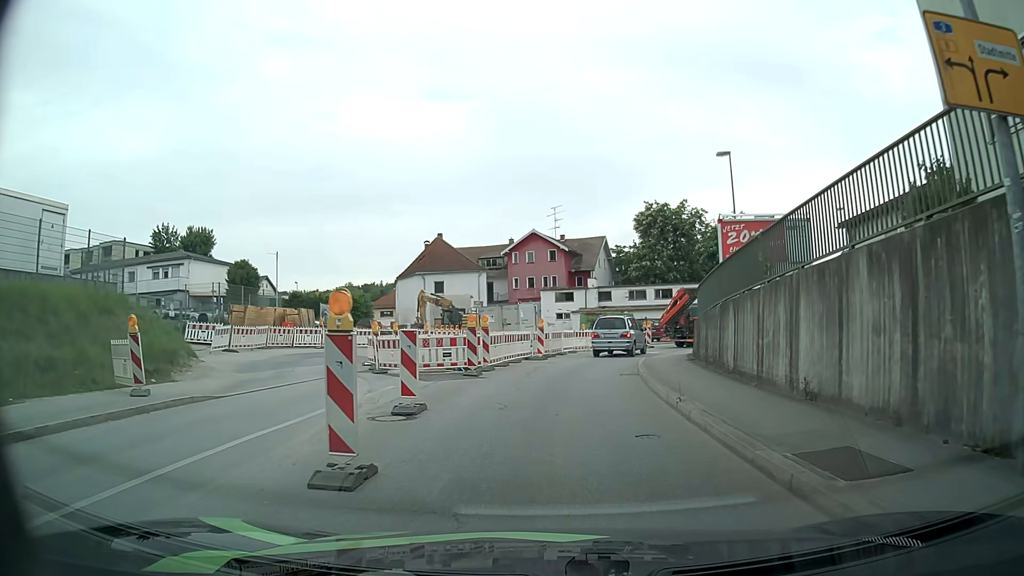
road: tertiary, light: Day
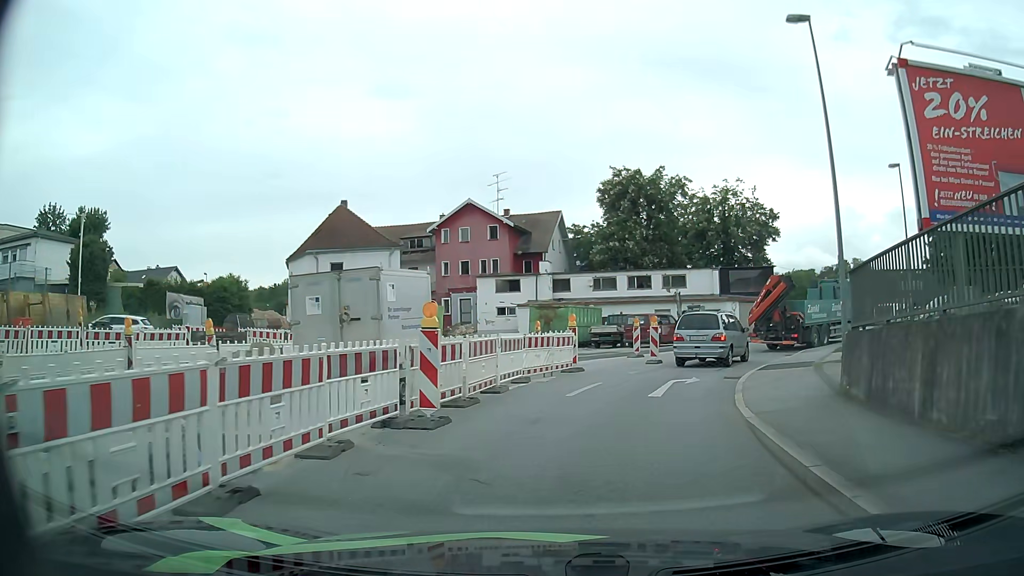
(+0.5, +17.6) m; +5°
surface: asphalt
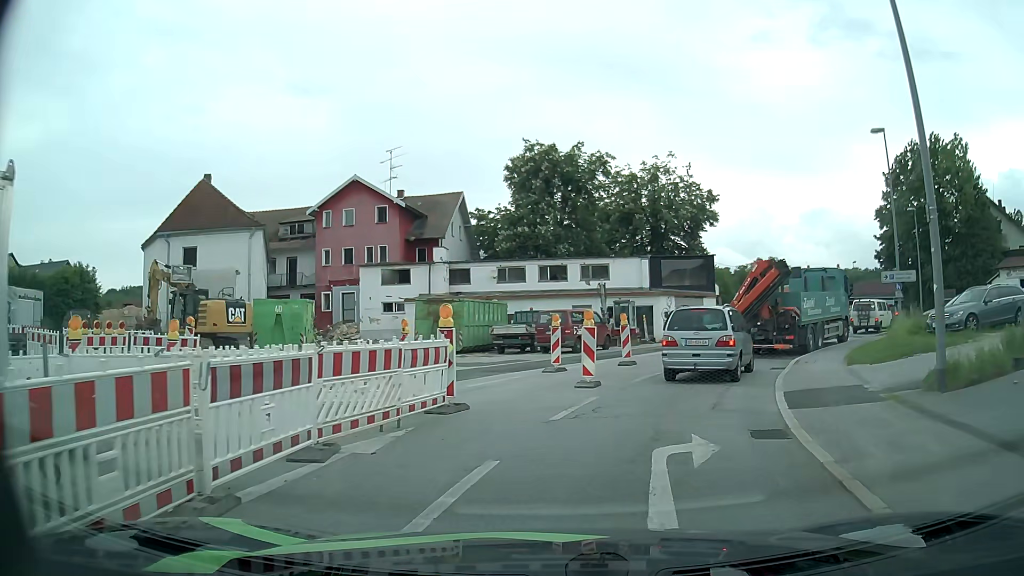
(+0.5, +8.8) m; +7°
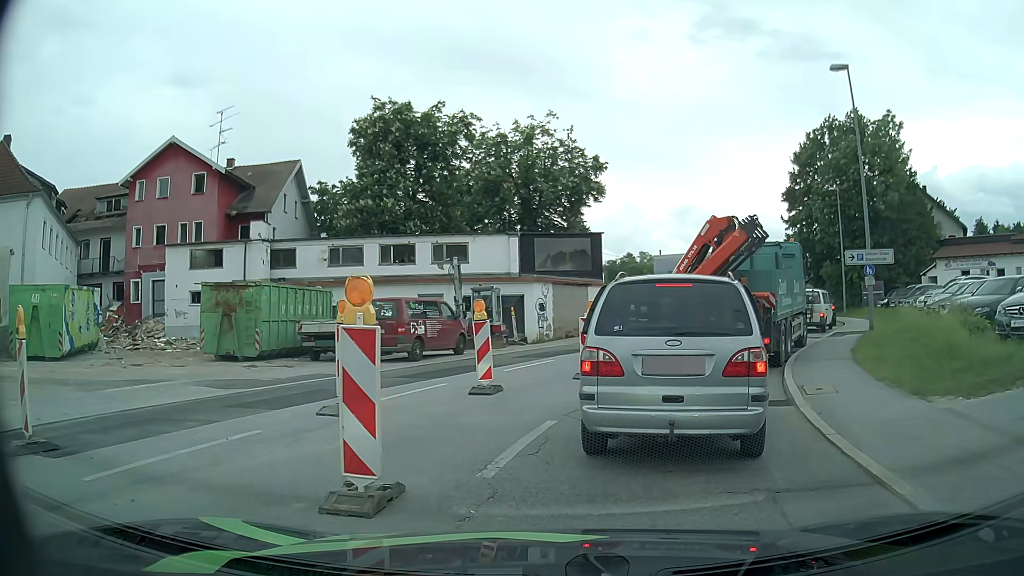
(+0.8, +9.3) m; +10°
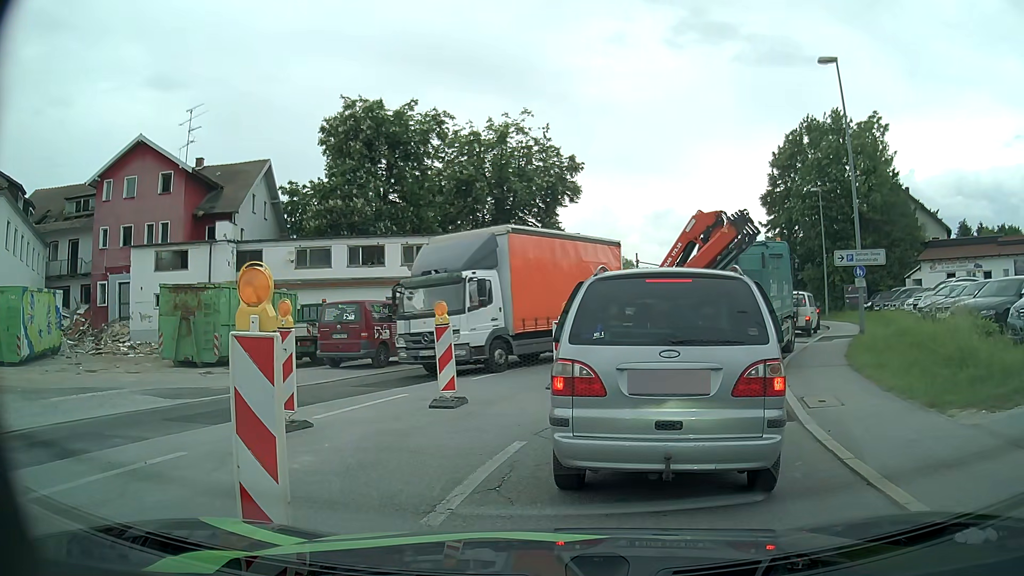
(0.0, +1.2) m; 0°
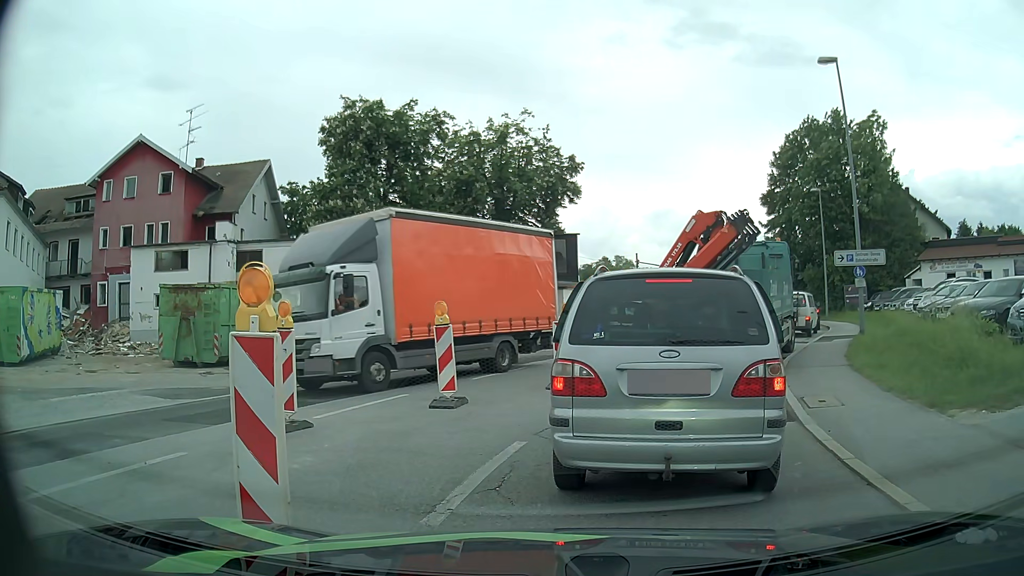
(0.0, 0.0) m; 0°
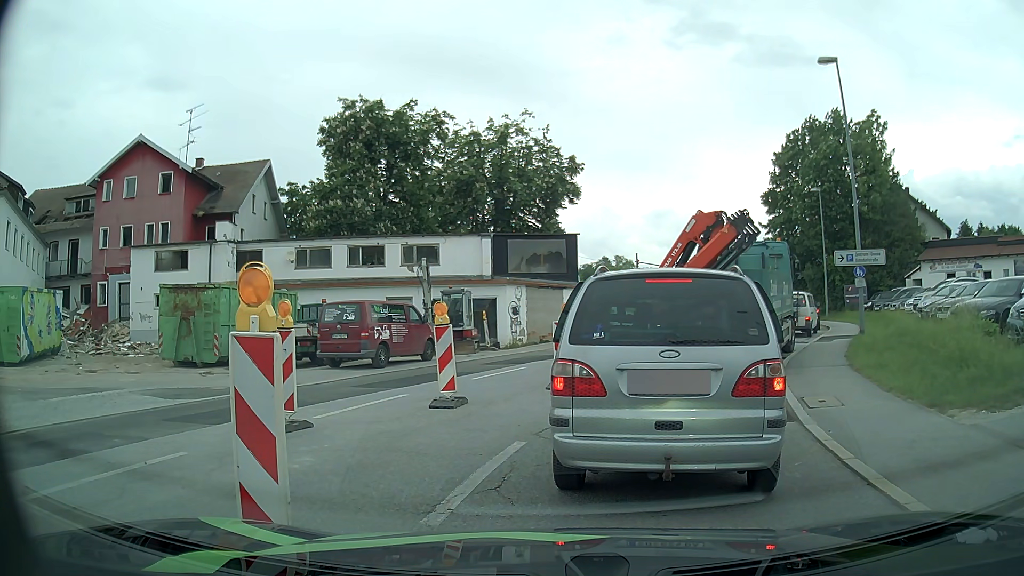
(0.0, 0.0) m; 0°
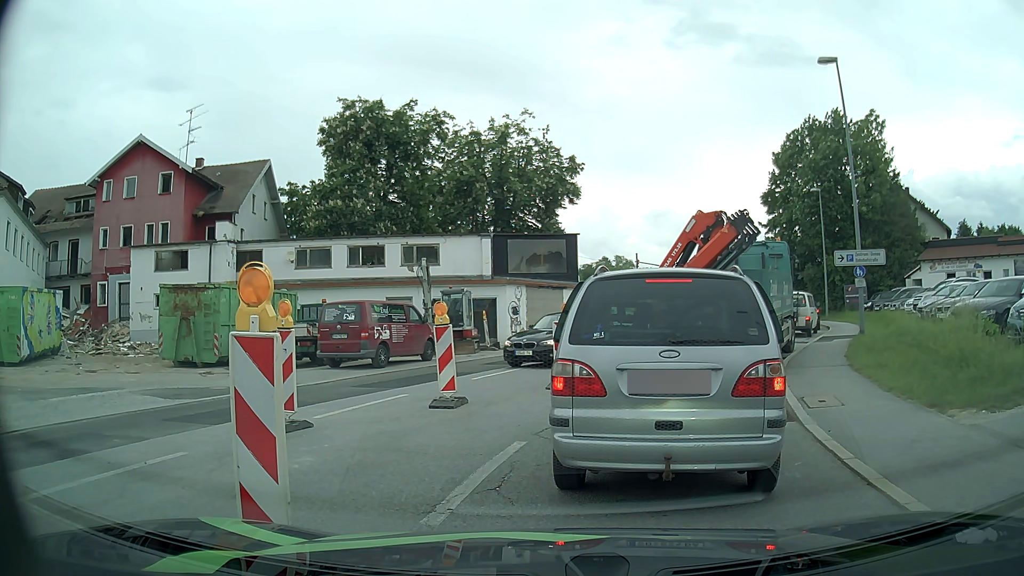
(0.0, 0.0) m; 0°
